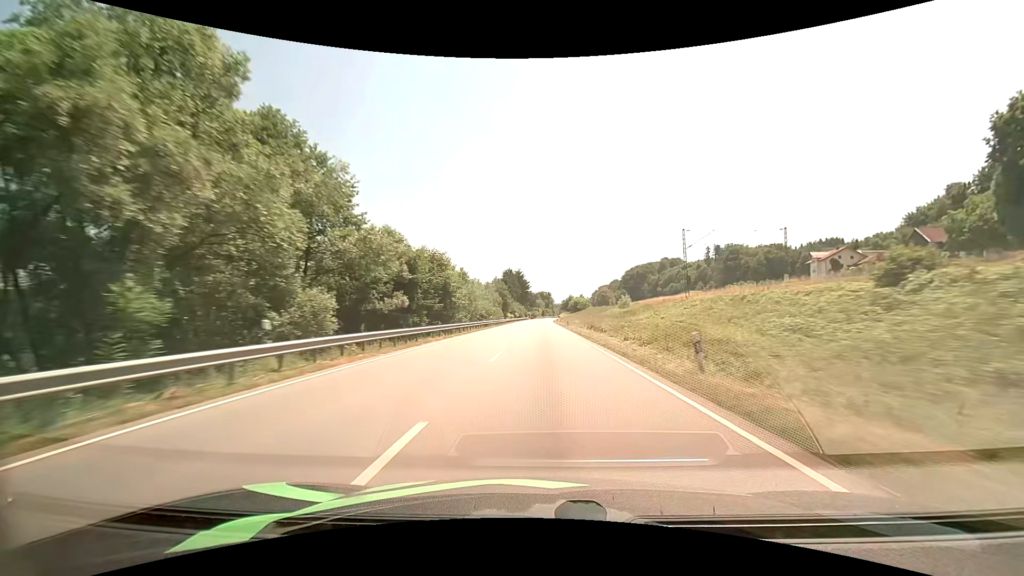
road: primary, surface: asphalt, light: Day
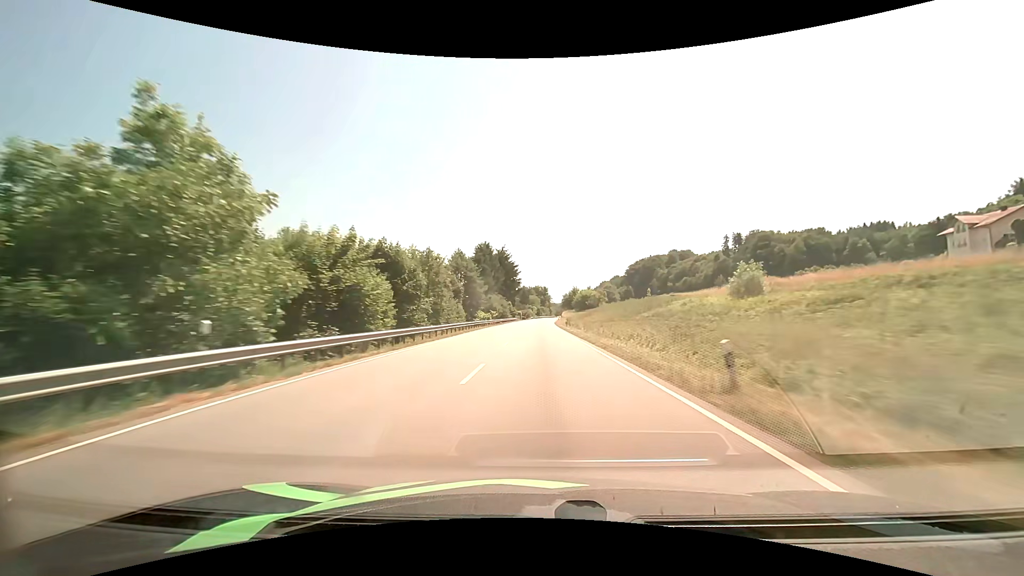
(+0.3, +53.8) m; +1°
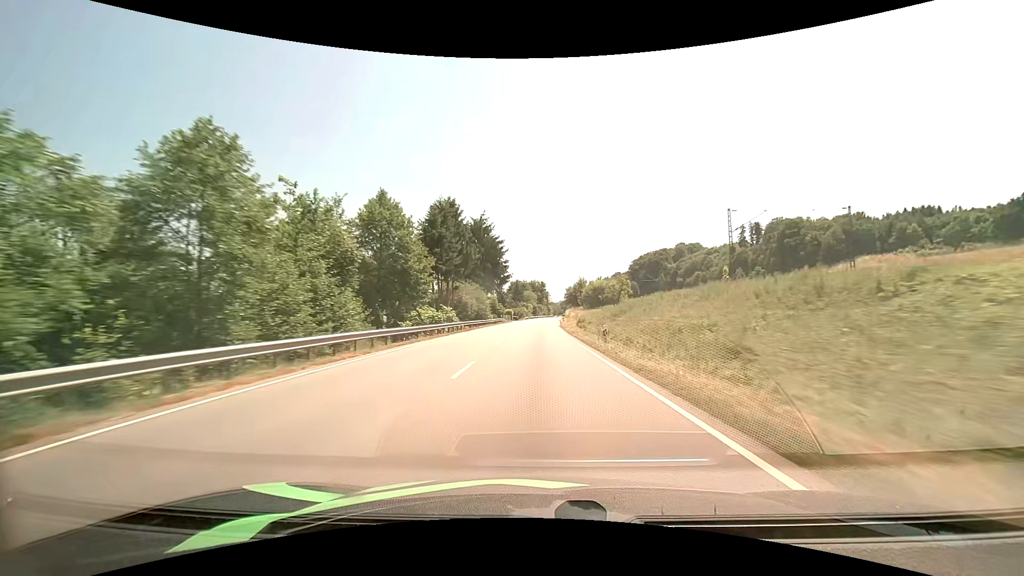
(+0.1, +35.8) m; 0°
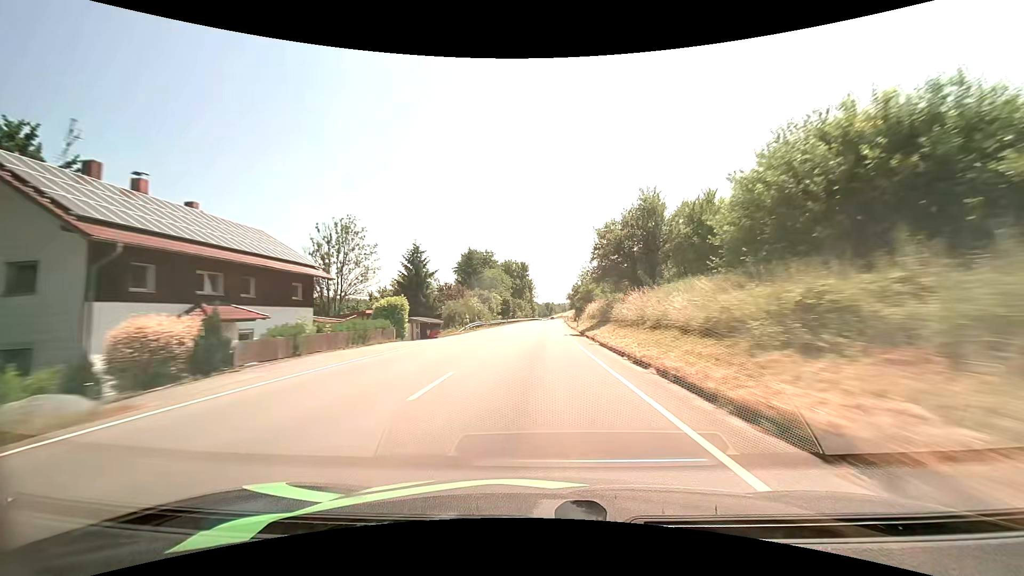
(+1.0, +88.1) m; +2°
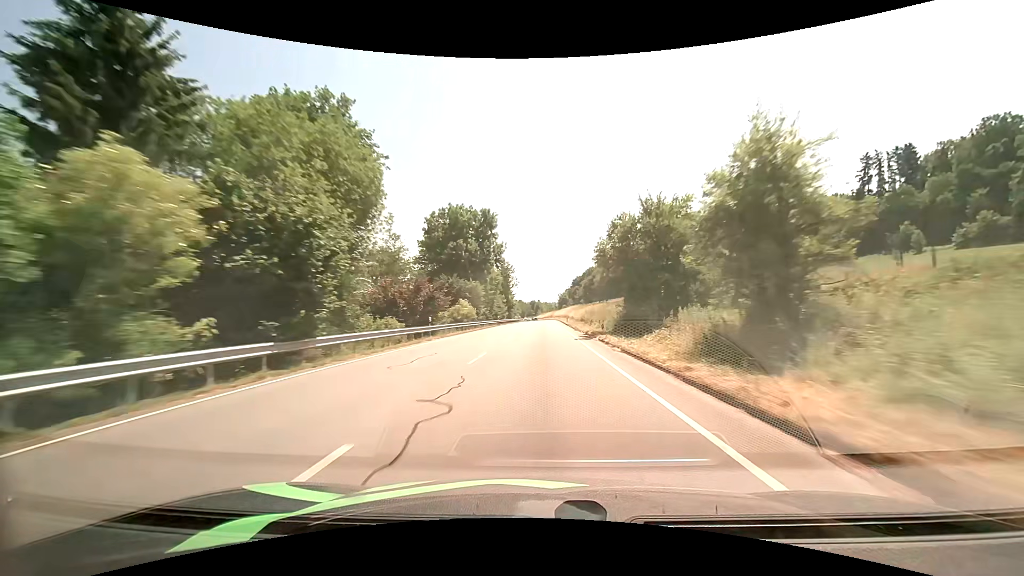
(+1.1, +67.6) m; +2°
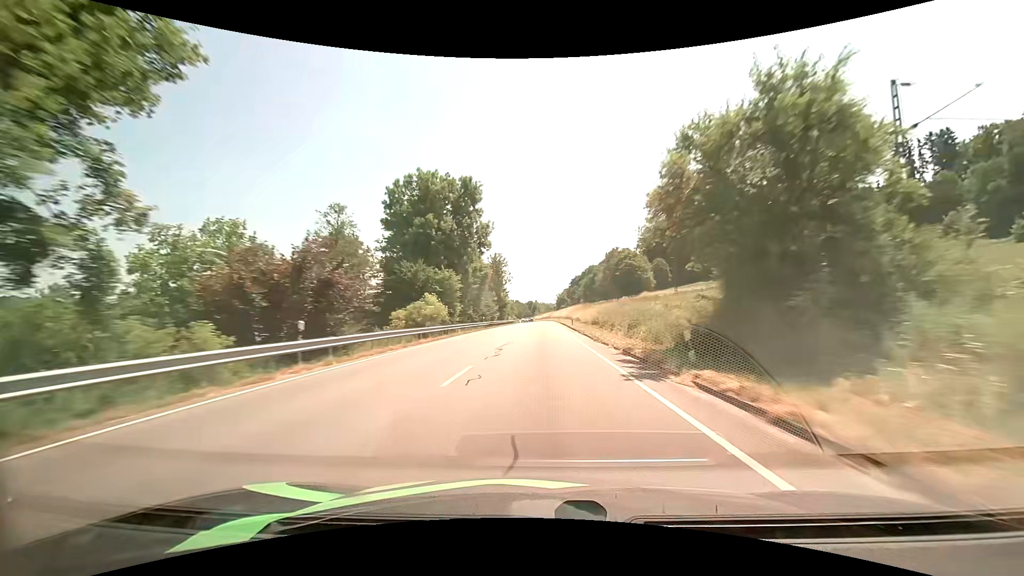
(+0.1, +16.3) m; +1°
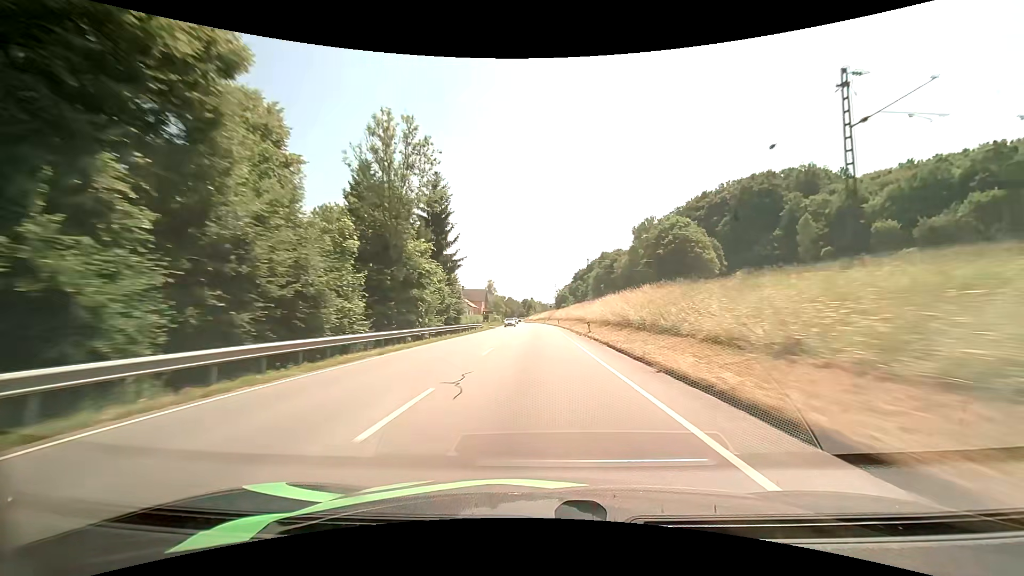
(+0.1, +65.2) m; 0°
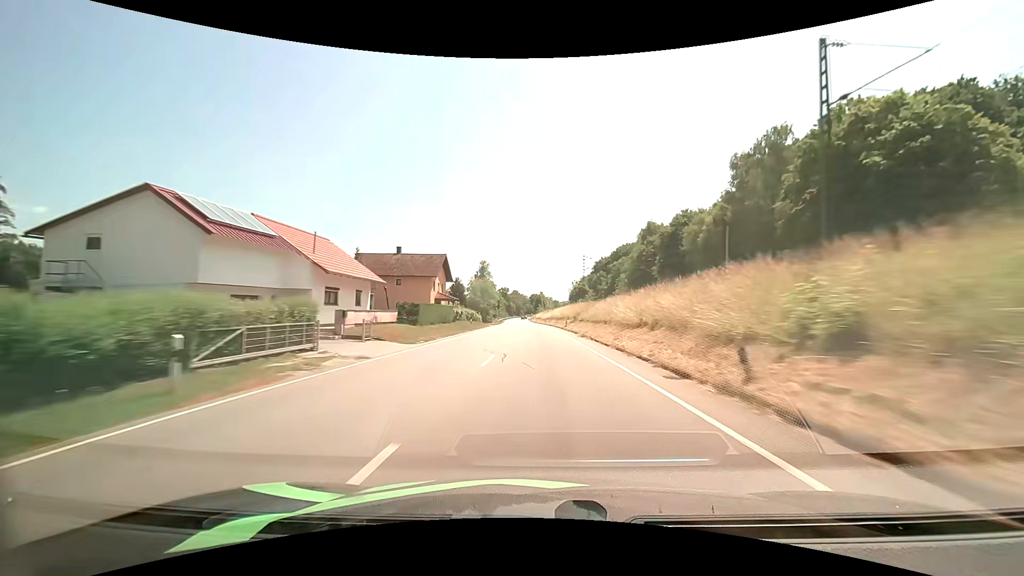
(-0.5, +65.4) m; -1°
(0, +10) (0, +20) (0, +30) (0, +40) (0, +50) (-1, +60) (-1, +70) (-1, +80) (-2, +90) (-2, +100) m
